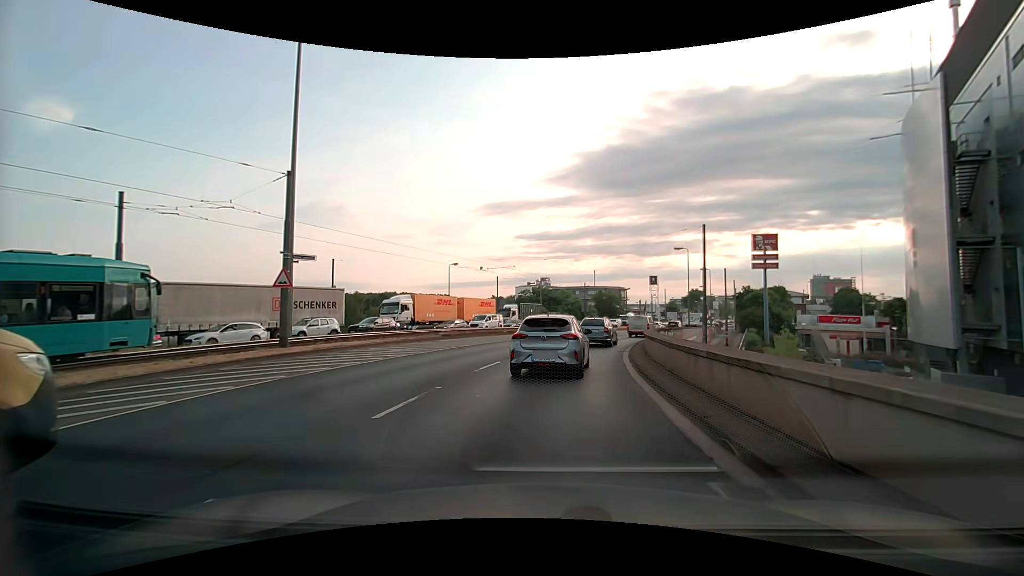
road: primary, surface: asphalt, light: Day
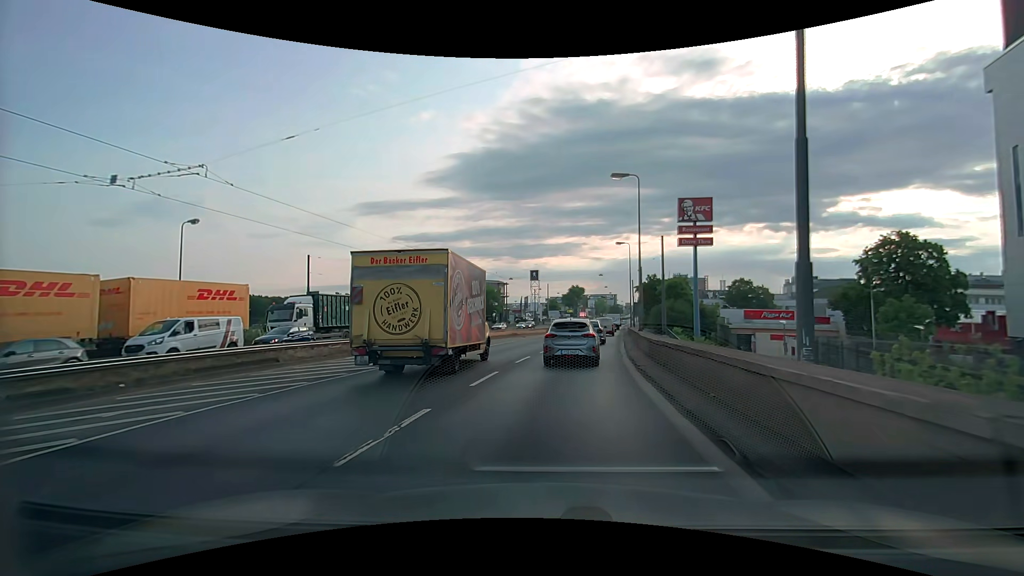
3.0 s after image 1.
(+4.0, +30.9) m; +14°
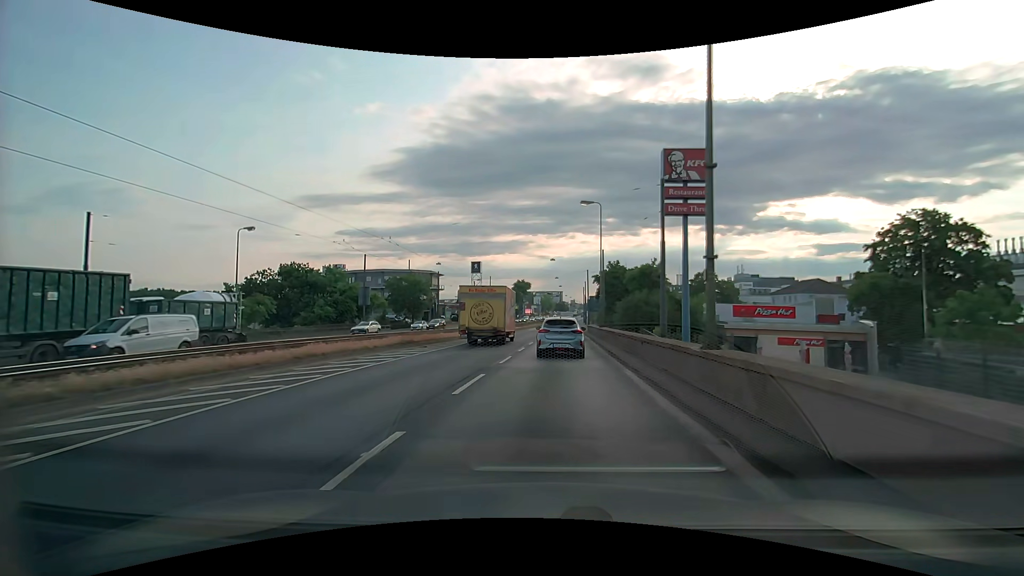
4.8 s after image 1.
(+1.5, +19.2) m; +6°
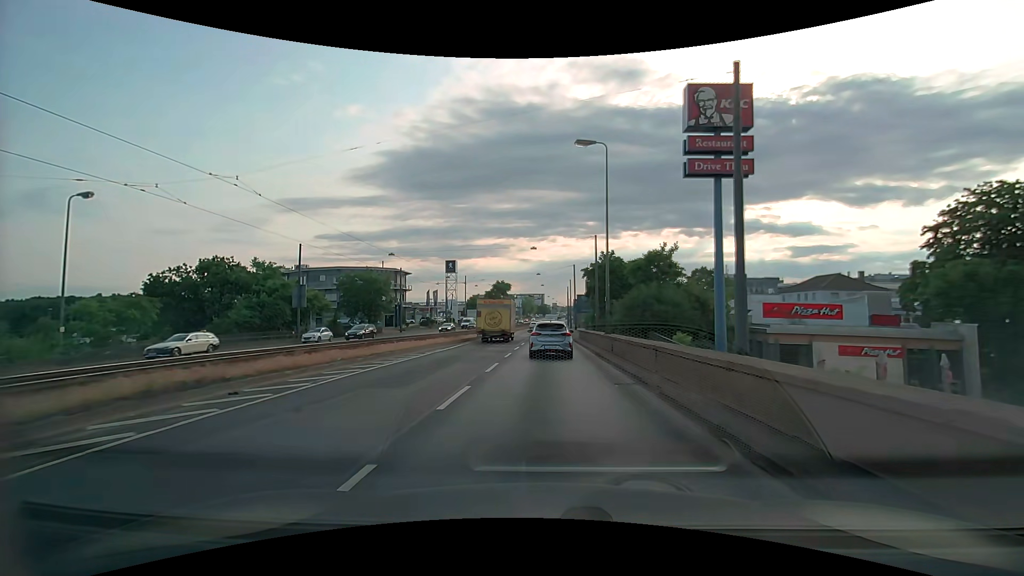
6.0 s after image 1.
(+0.4, +13.4) m; +3°
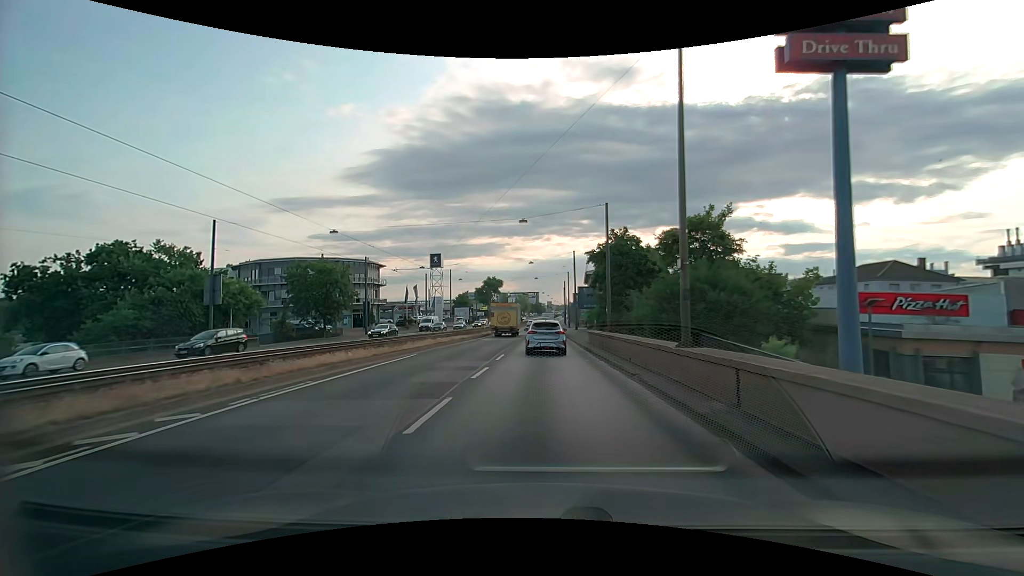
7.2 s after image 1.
(+0.1, +13.9) m; 0°
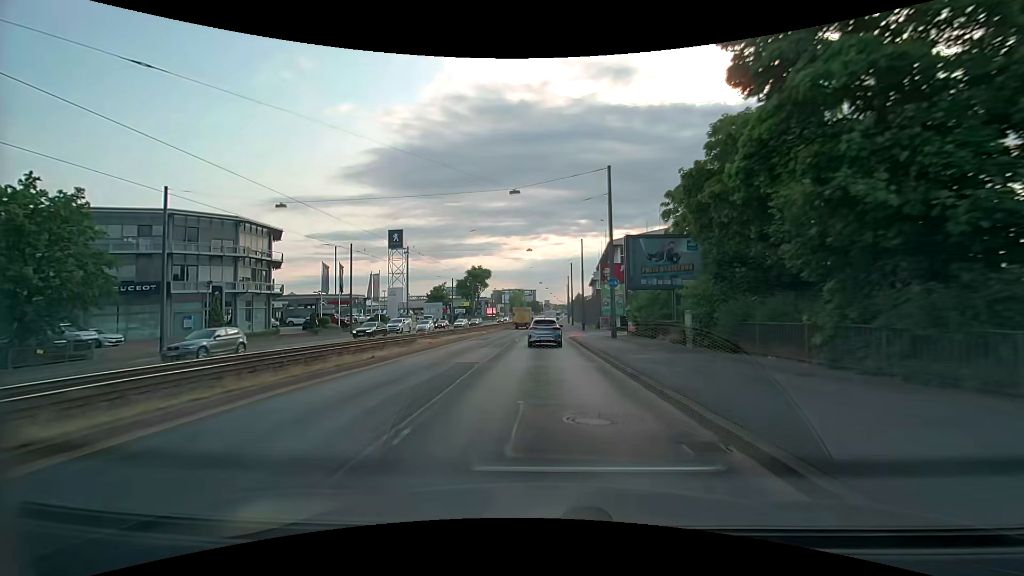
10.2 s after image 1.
(0.0, +36.8) m; 0°
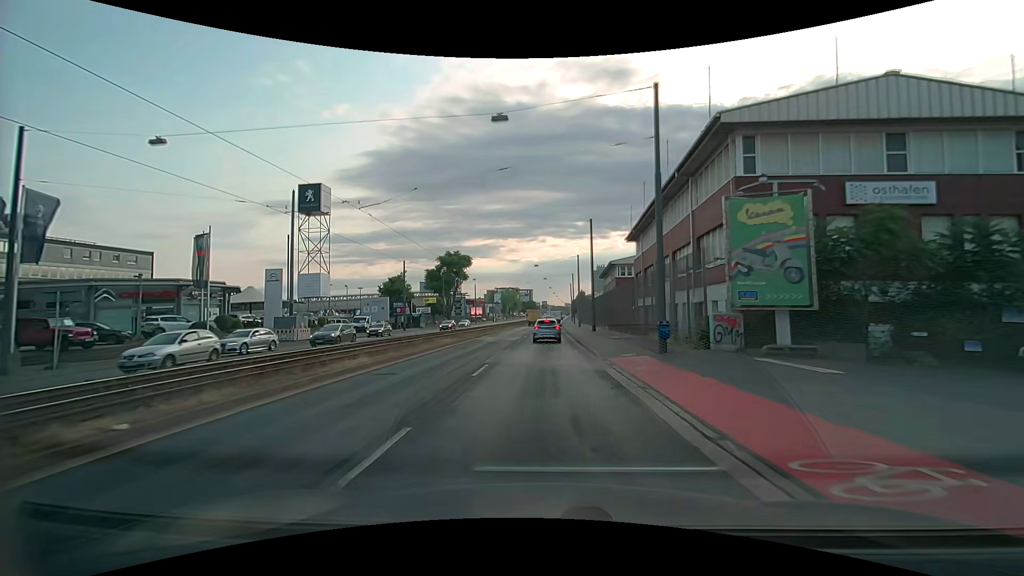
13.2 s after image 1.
(0.0, +38.1) m; 0°
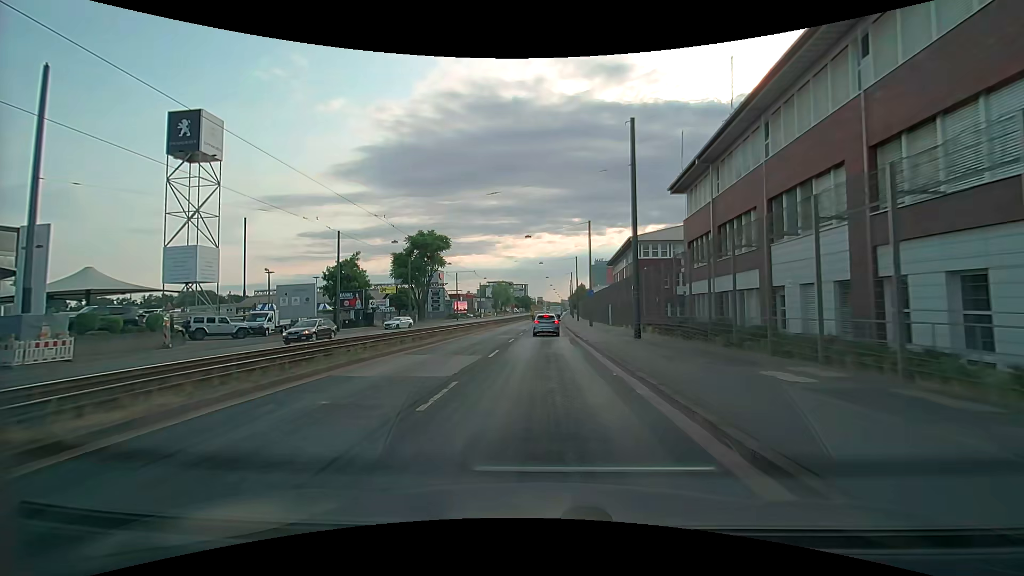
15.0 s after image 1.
(+0.1, +23.2) m; 0°
(0, +10) (0, +20) (0, +30) (0, +40) (0, +50) (0, +60) (+1, +70) (+1, +80) (+1, +90) (+2, +100) m
